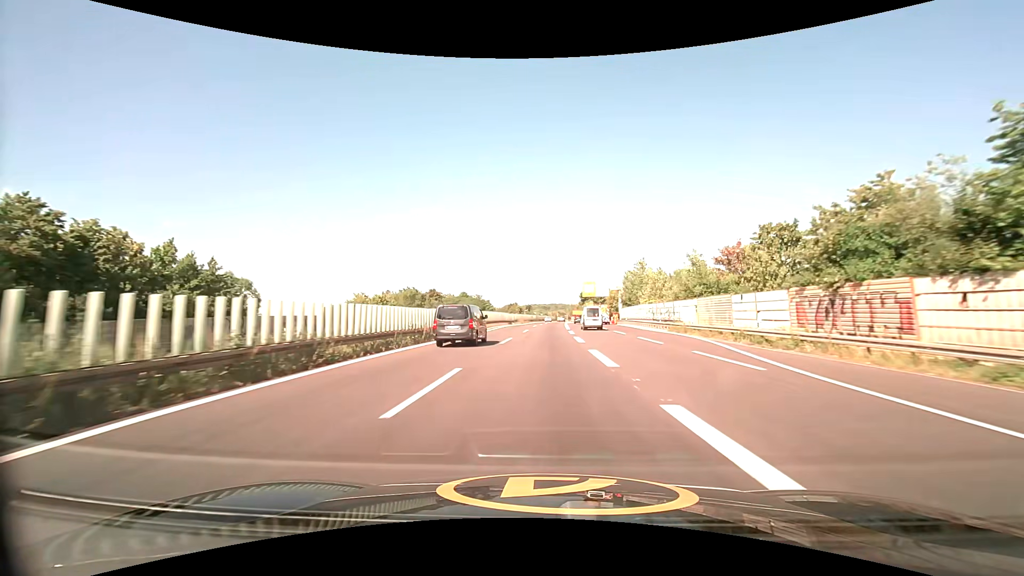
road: trunk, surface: asphalt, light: Day
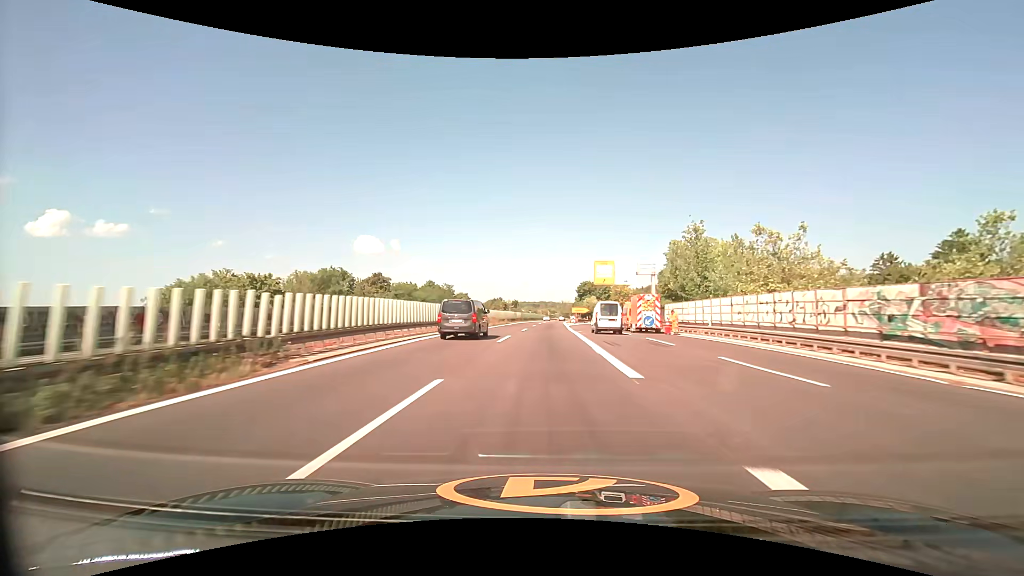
(+0.3, +38.9) m; +1°
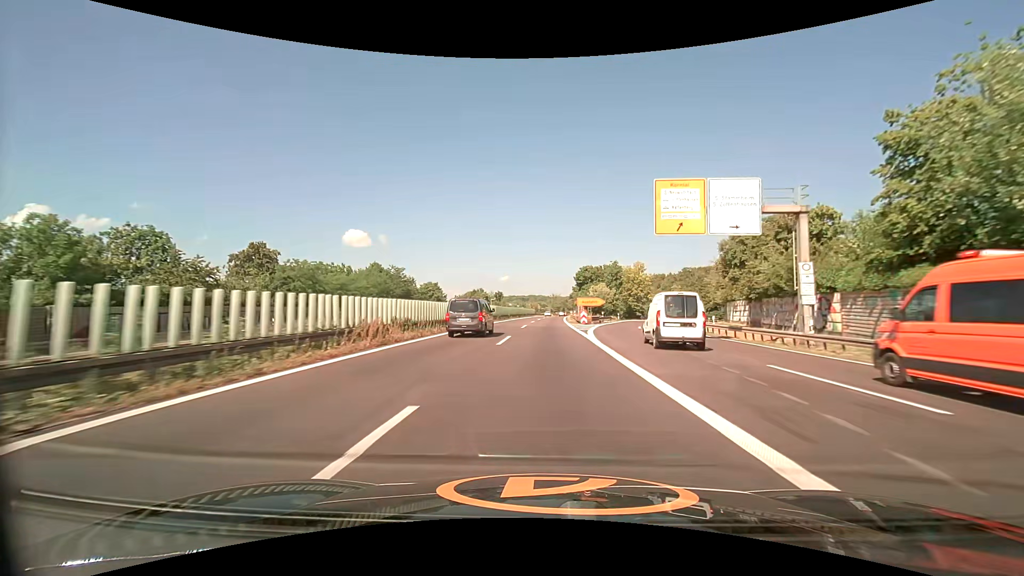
(+0.4, +38.7) m; +1°
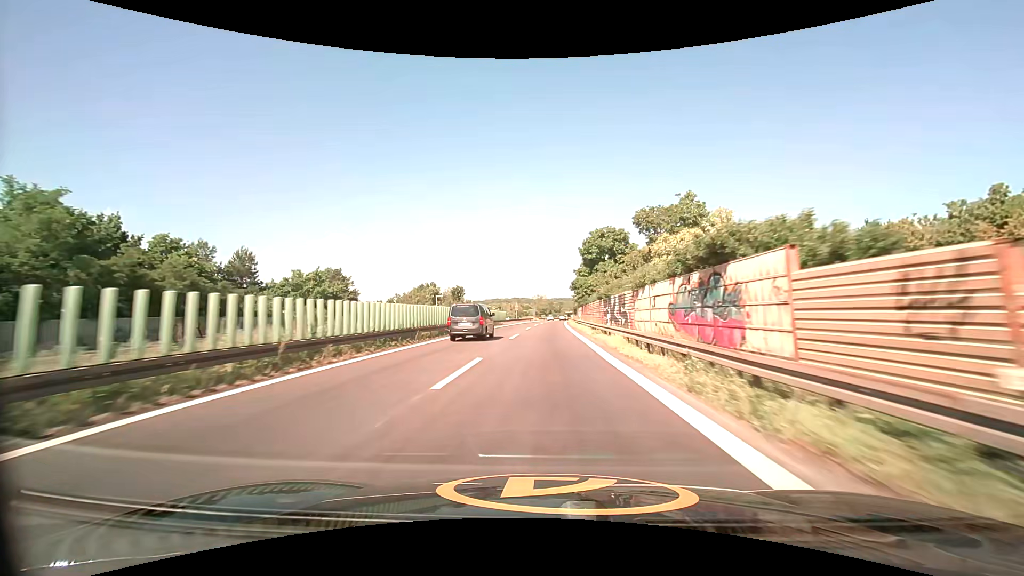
(+1.1, +64.5) m; +2°
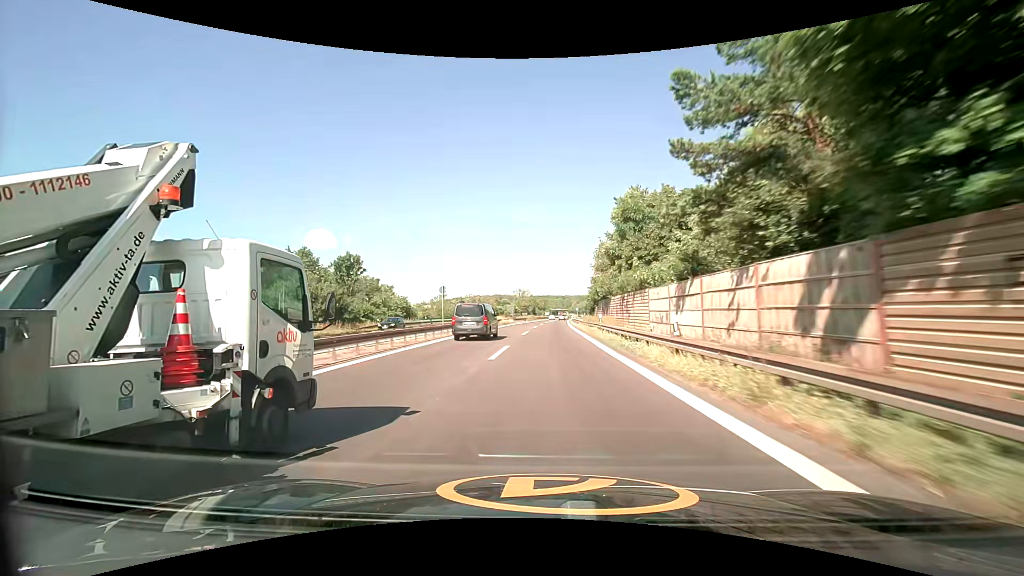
(+0.7, +66.4) m; +1°
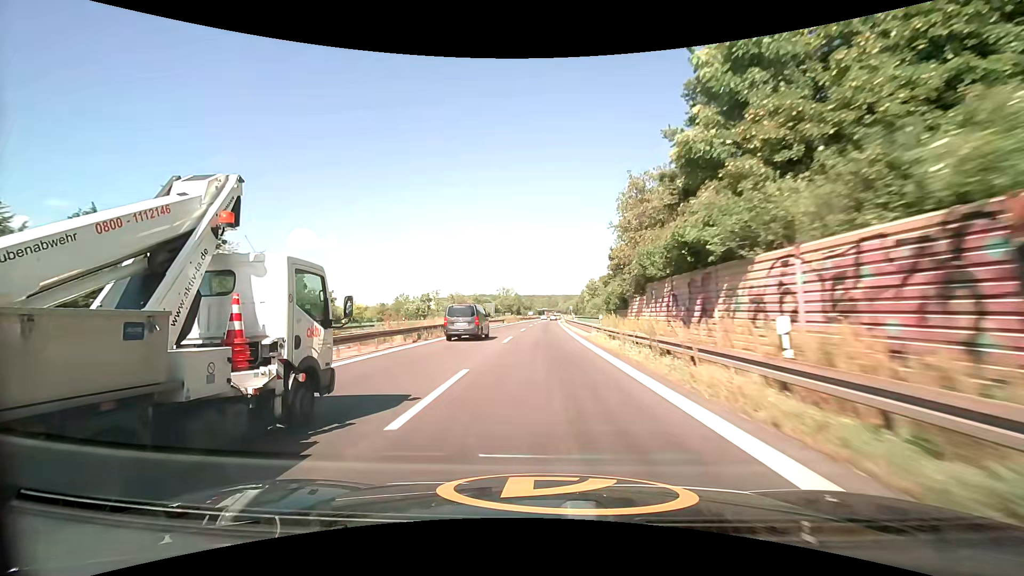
(+0.5, +26.7) m; +1°
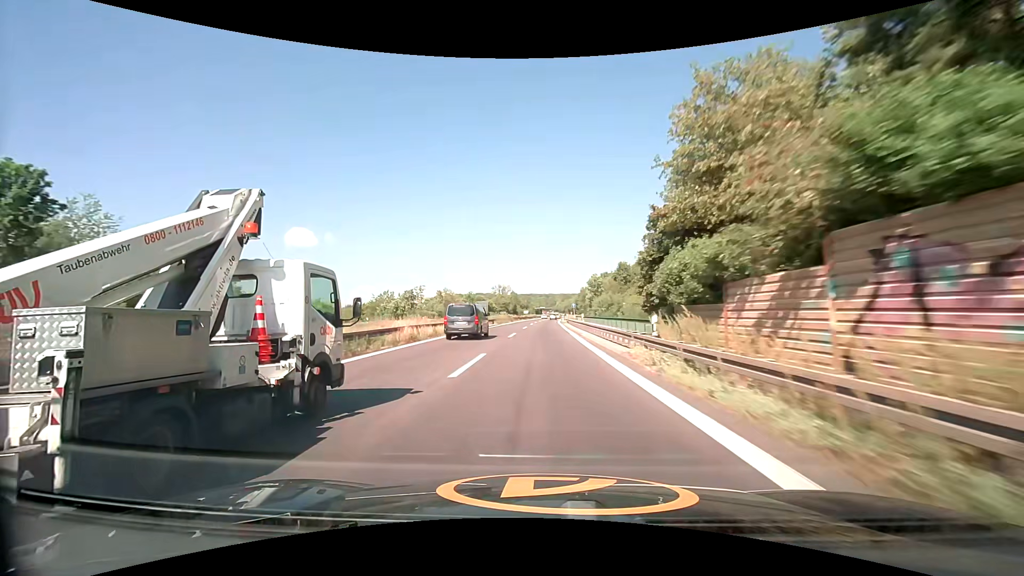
(+0.1, +13.3) m; +1°
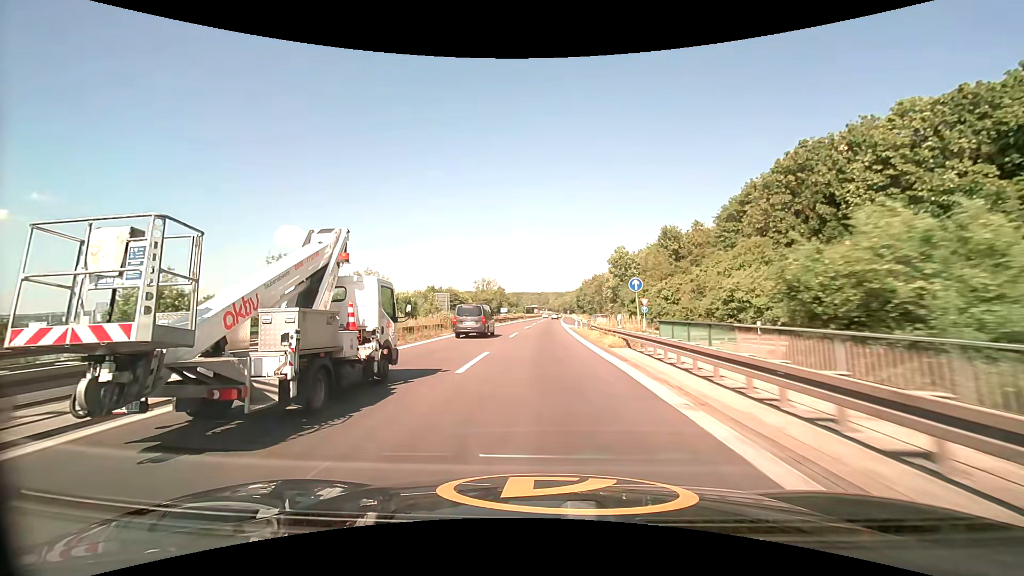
(+0.2, +53.5) m; +1°
(0, +10) (0, +20) (0, +30) (0, +40) (0, +50) (+1, +60) (+1, +70) (+1, +80) (+2, +90) (+2, +100) m
